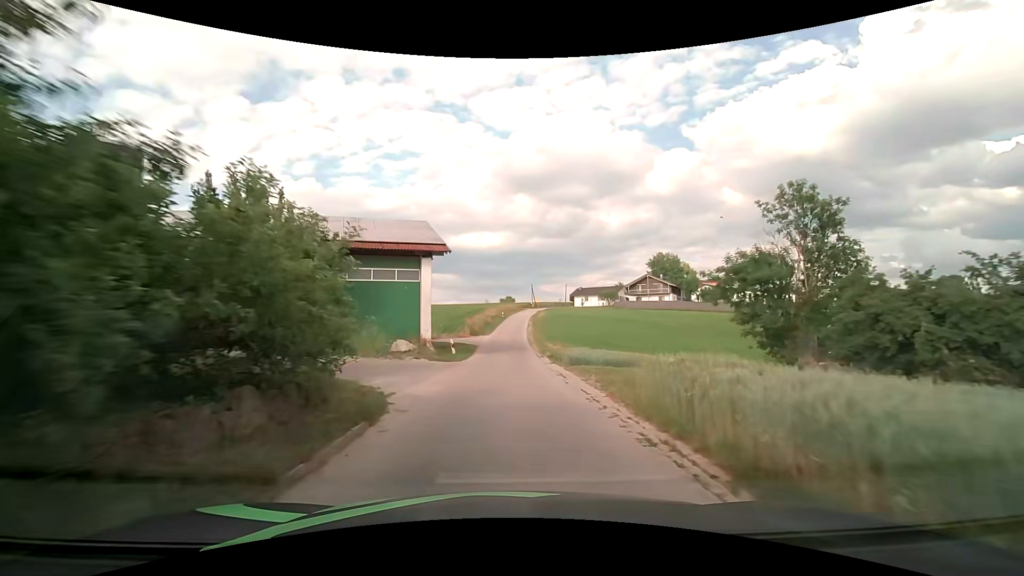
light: Day
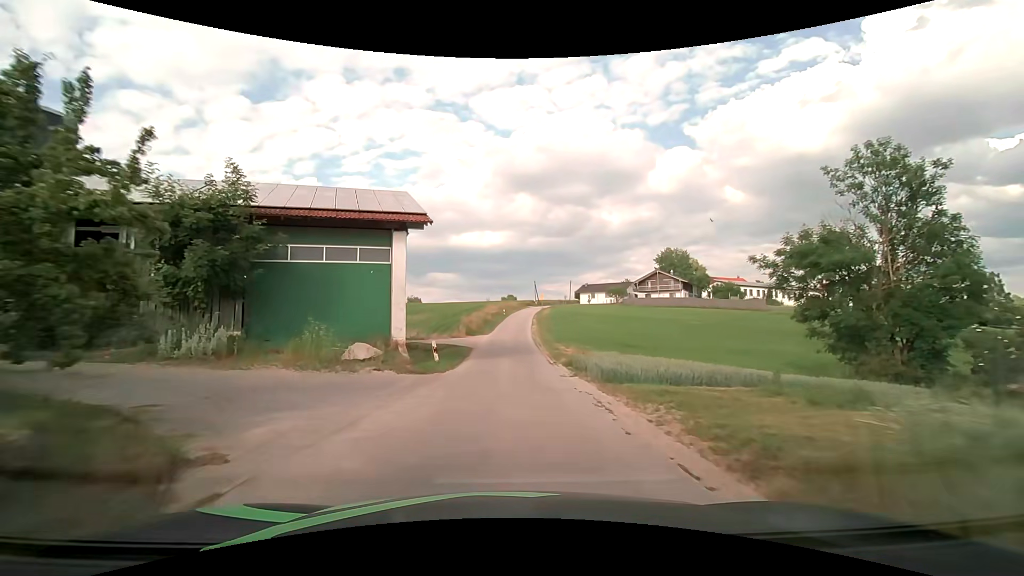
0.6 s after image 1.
(0.0, +6.7) m; 0°
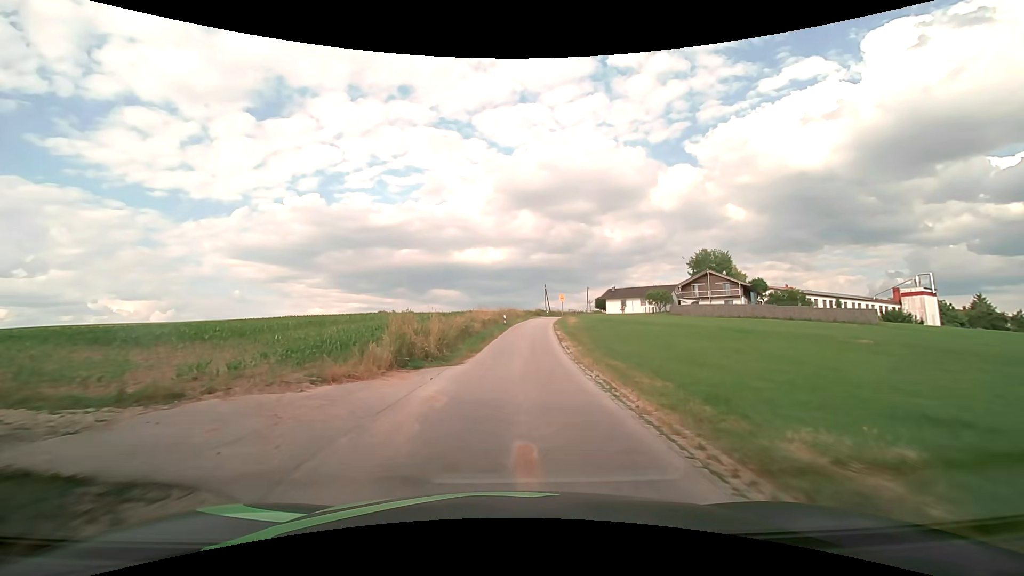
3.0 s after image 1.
(-0.2, +27.5) m; -1°
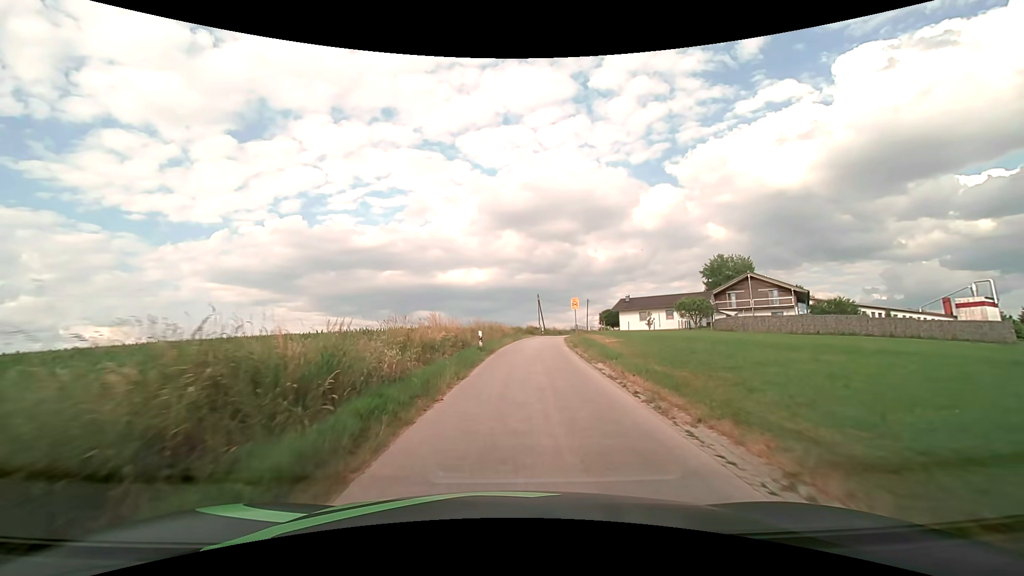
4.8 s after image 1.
(+0.3, +20.5) m; +2°
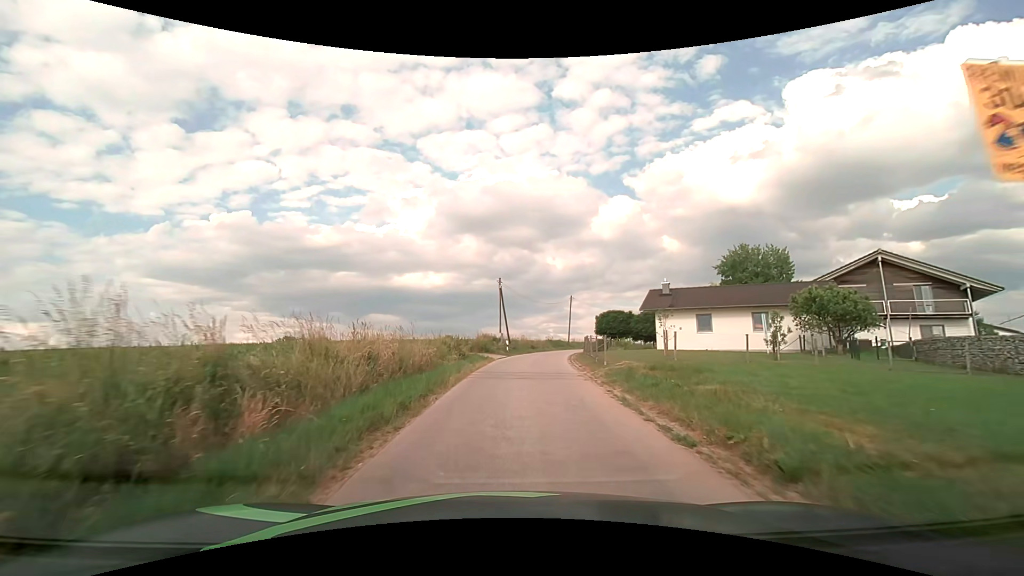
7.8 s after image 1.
(+1.4, +31.6) m; +5°
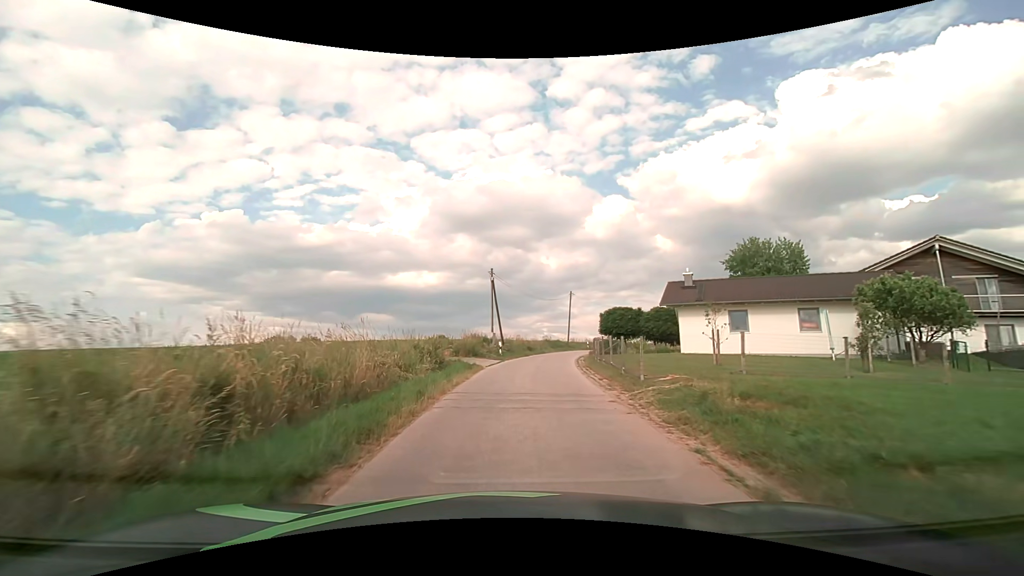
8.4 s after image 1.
(0.0, +5.7) m; +1°
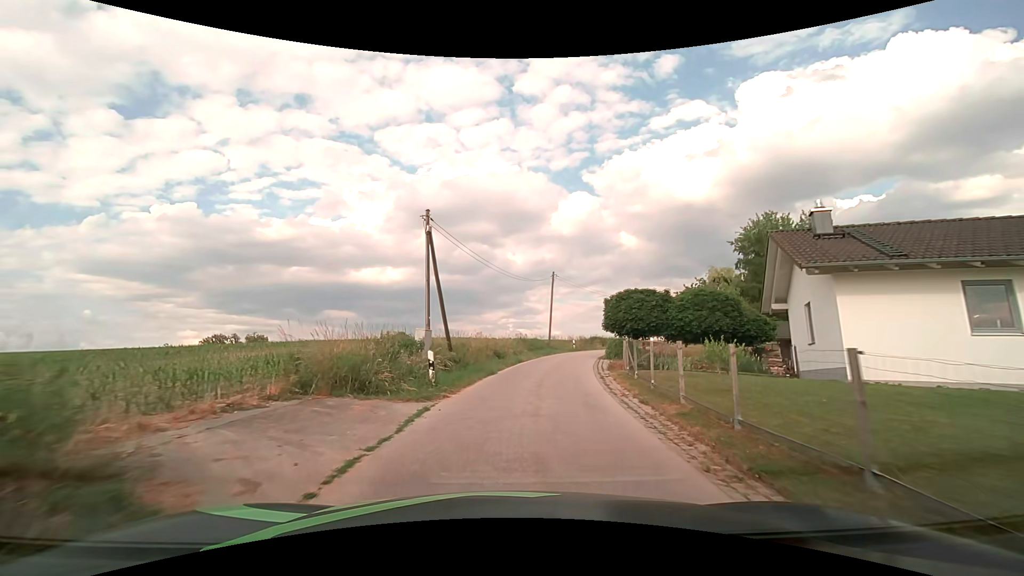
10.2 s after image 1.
(+0.5, +16.0) m; +4°
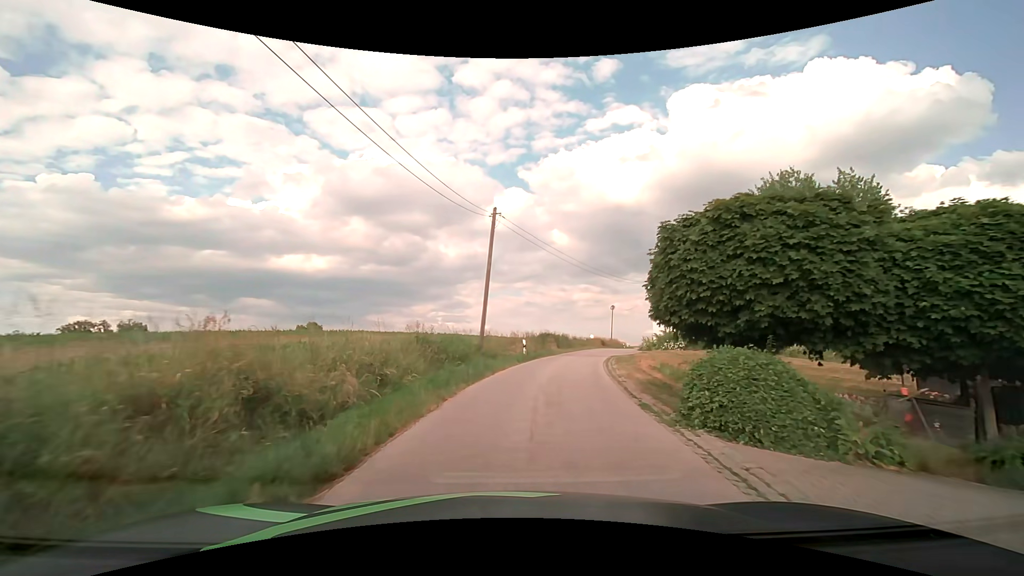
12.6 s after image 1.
(+1.4, +20.8) m; +8°
